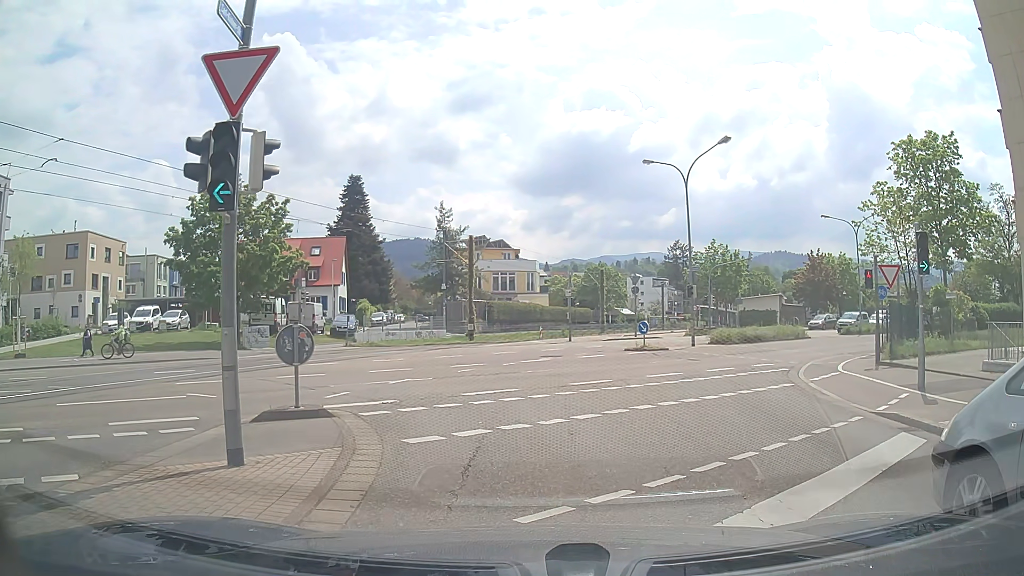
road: residential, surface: asphalt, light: Day
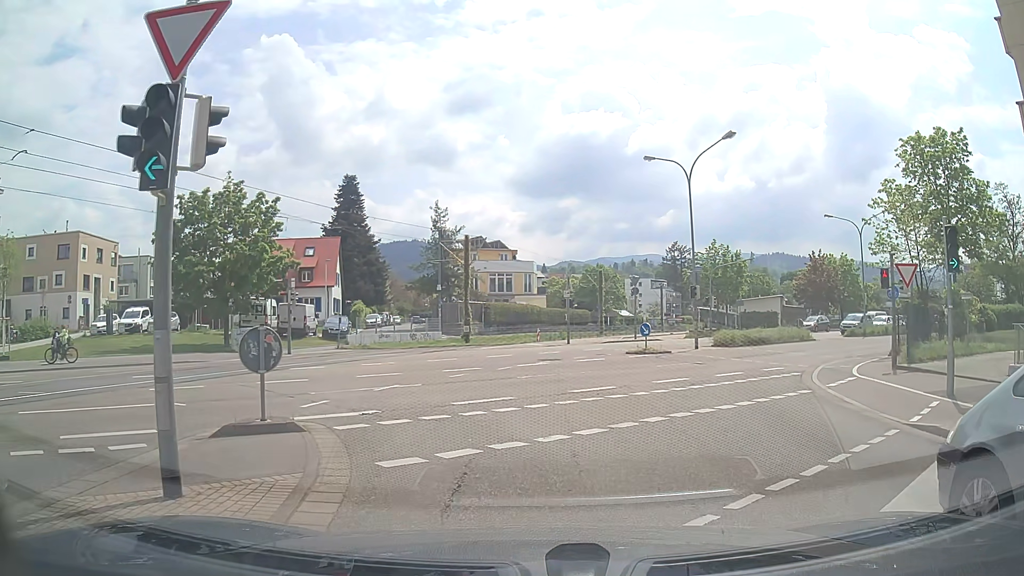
(0.0, +1.3) m; +2°
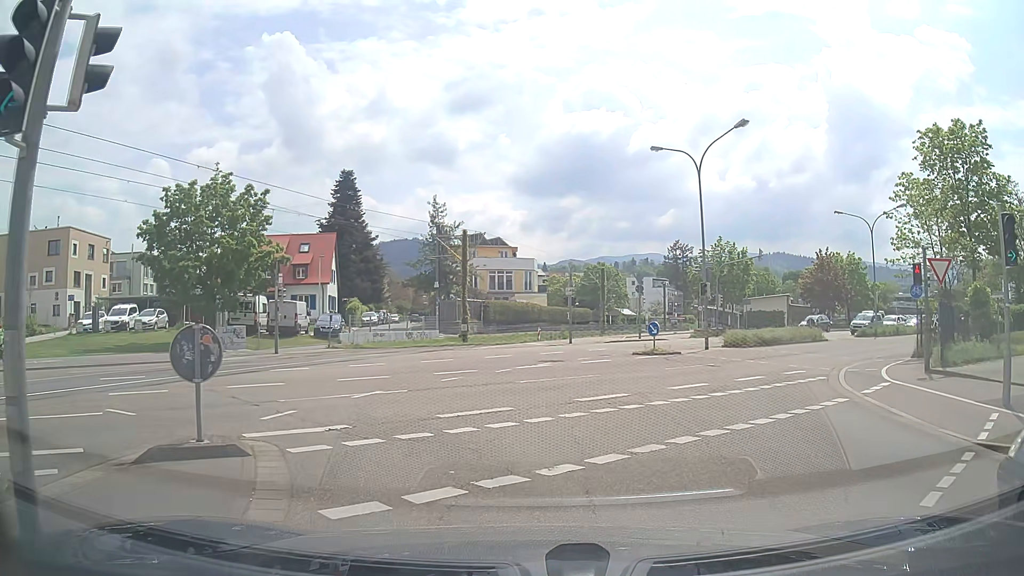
(0.0, +1.9) m; 0°
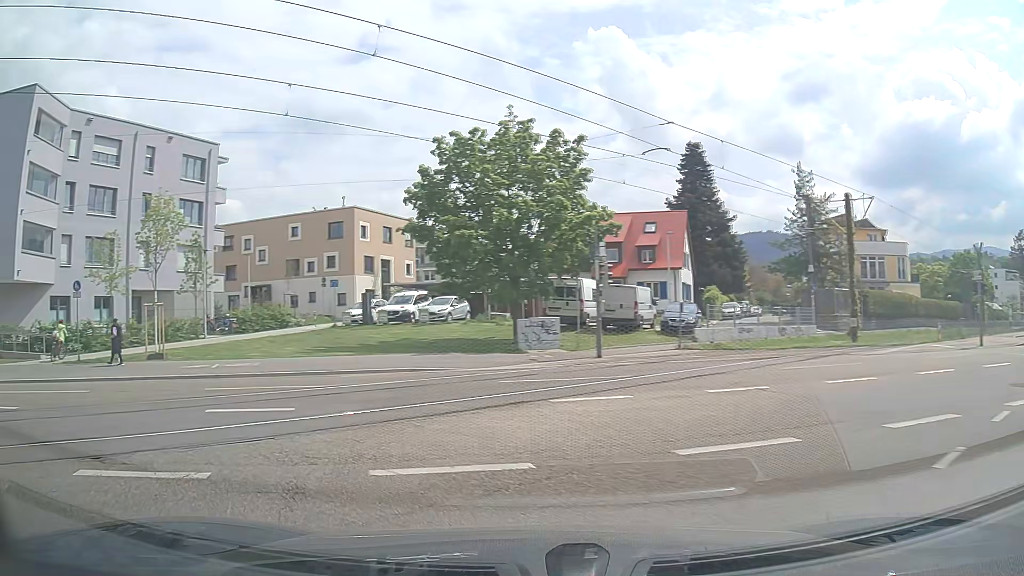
(-1.9, +10.3) m; -31°
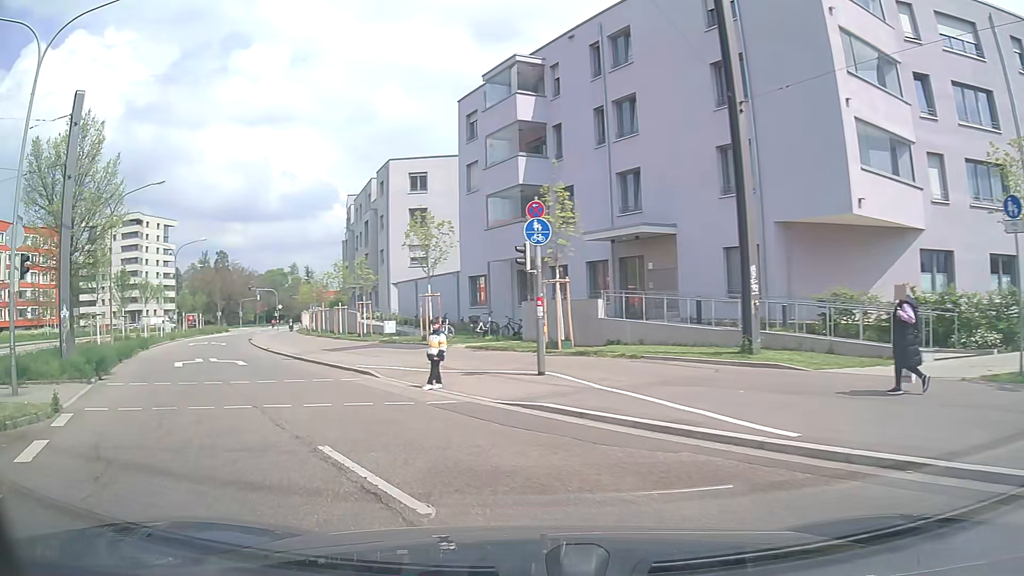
(-9.4, +11.6) m; -71°
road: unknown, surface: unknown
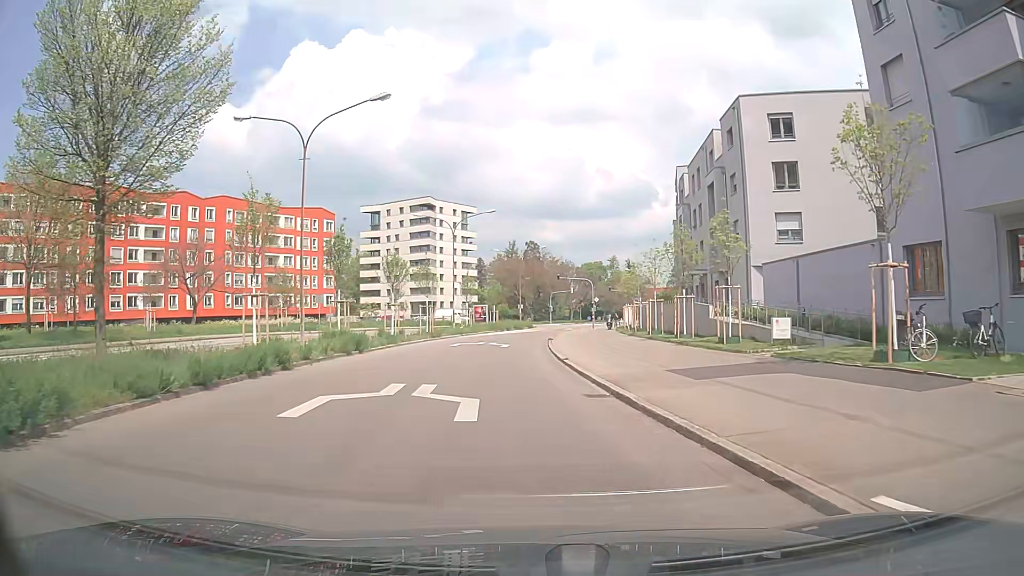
(-5.0, +15.1) m; -29°
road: secondary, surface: asphalt
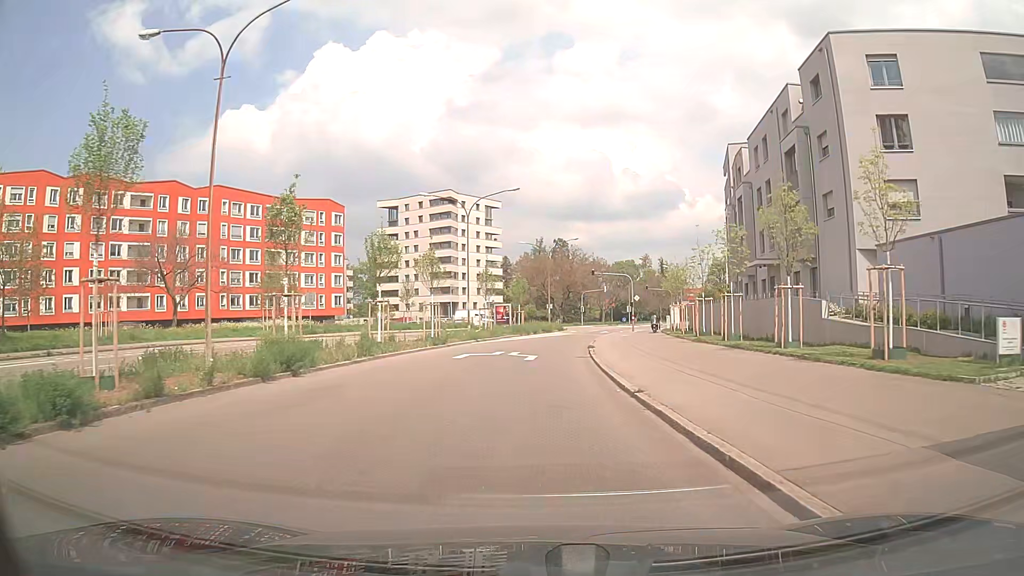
(-0.2, +10.2) m; -2°
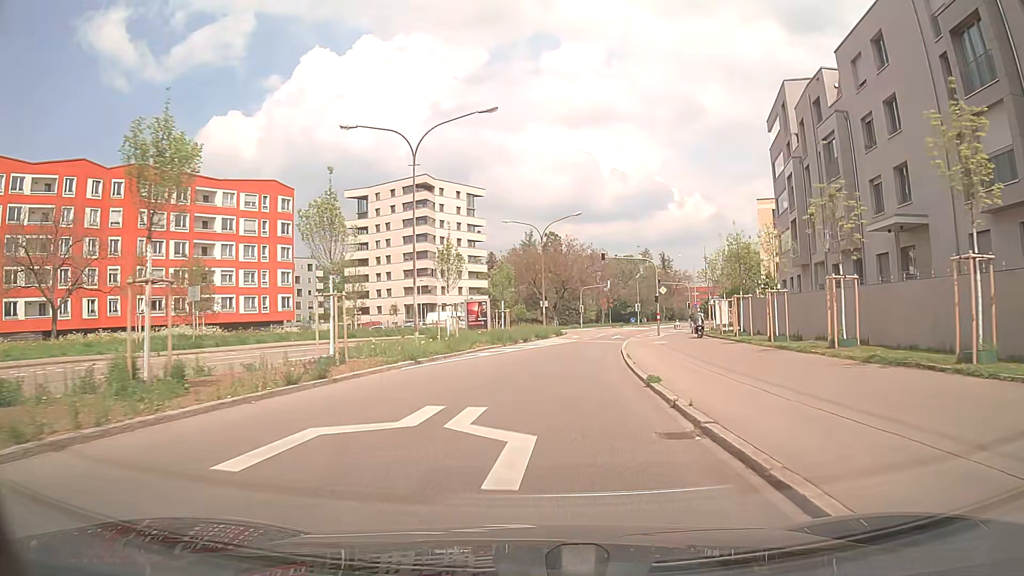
(+0.1, +18.0) m; +1°
(0, +10) (+1, +20) (+2, +30) (+4, +40) (+6, +50) (+8, +59) (+11, +69) (+14, +78) (+17, +88) (+21, +97) m
